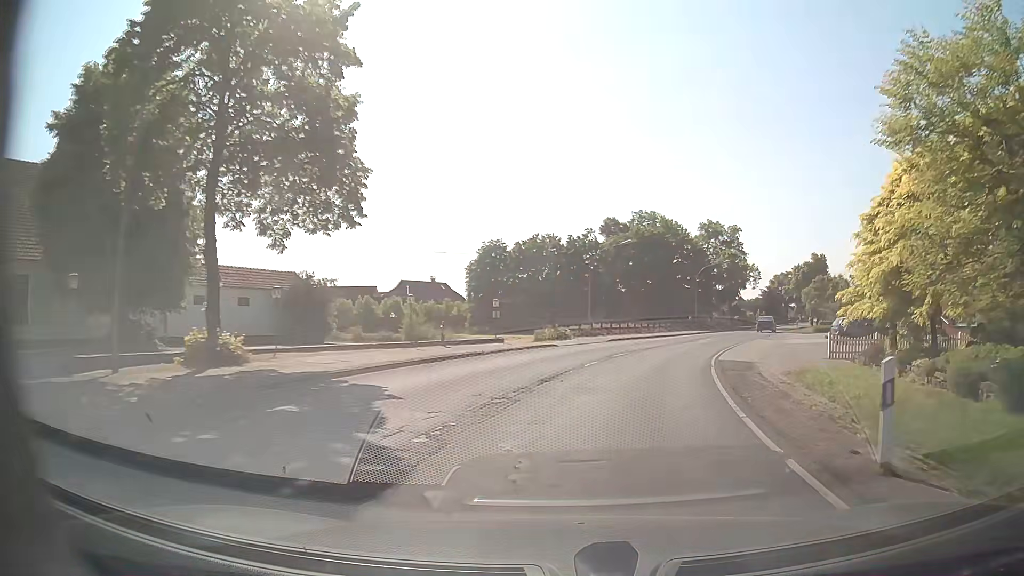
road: secondary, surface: asphalt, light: Day
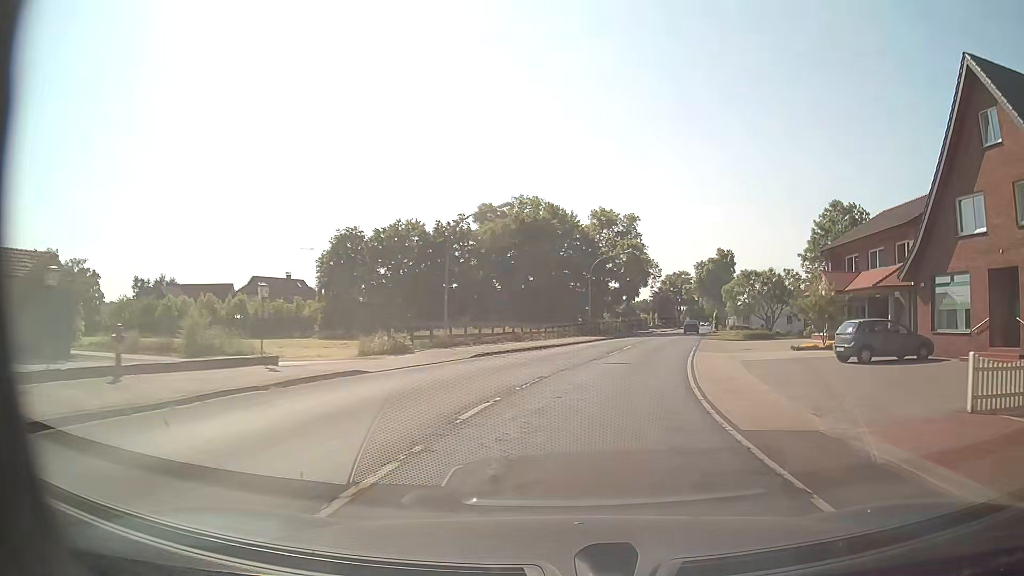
(+1.5, +14.5) m; +11°
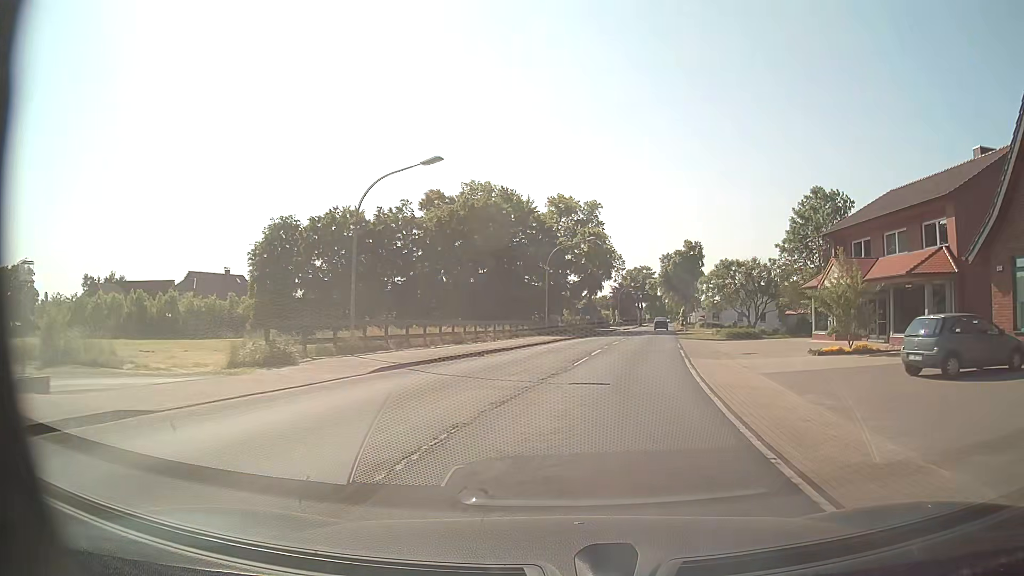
(+0.3, +7.6) m; +4°
(0, +10) (+2, +20) (+3, +30) (+5, +40) (+7, +49) (+9, +59) (+11, +69) (+12, +79) (+14, +89) (+16, +99) m
